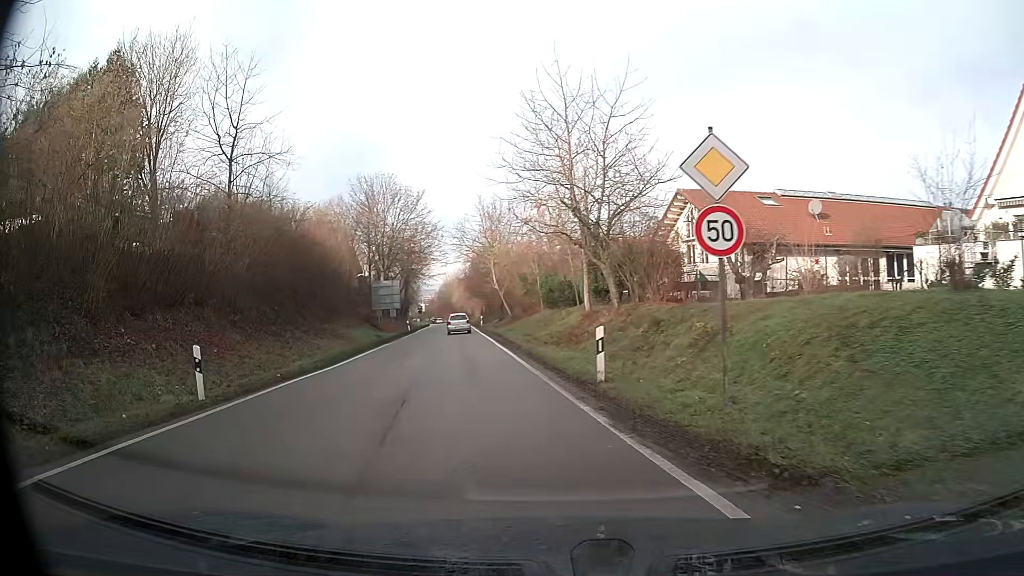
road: tertiary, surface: asphalt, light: Day
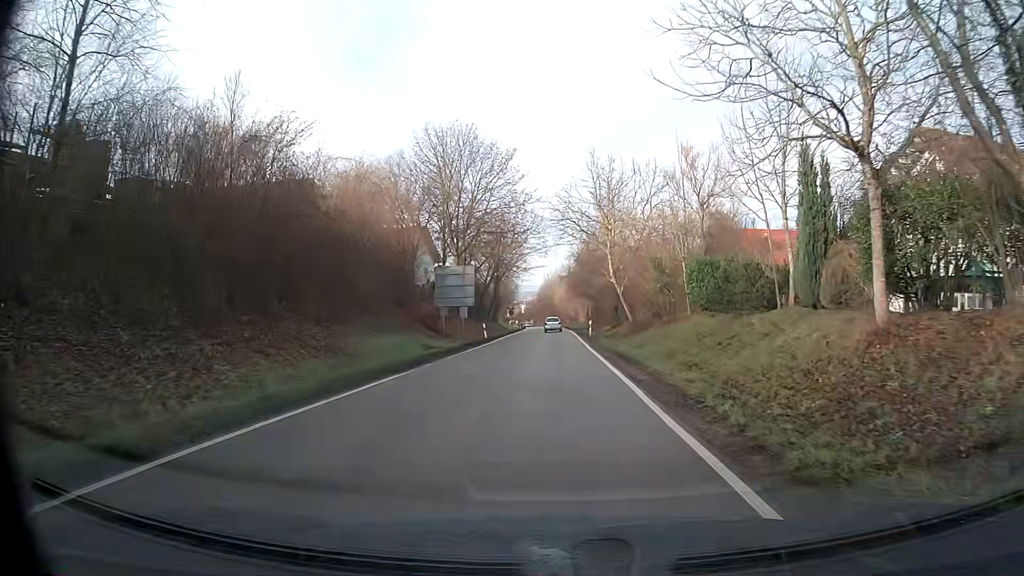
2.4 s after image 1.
(-1.6, +18.8) m; -6°
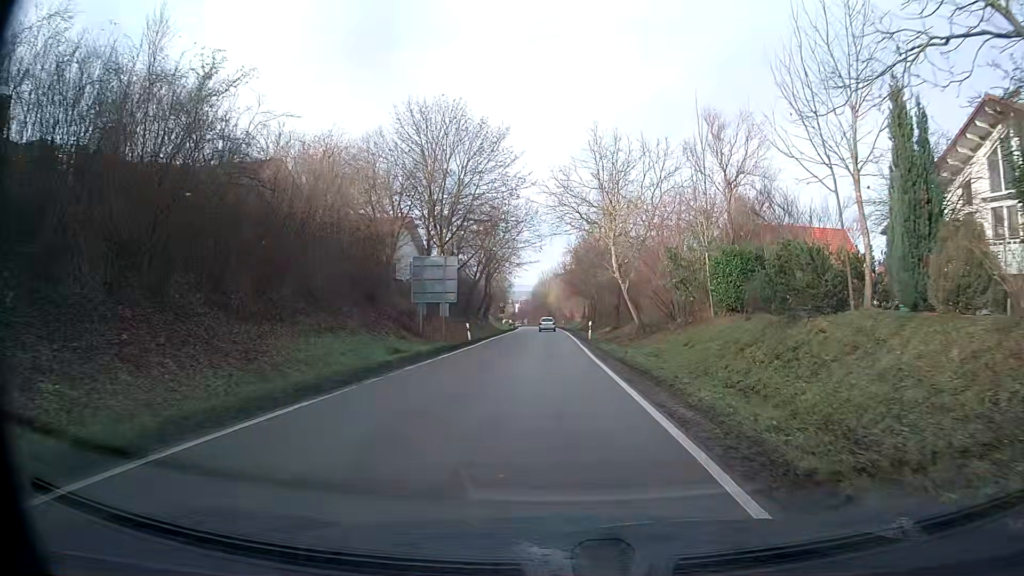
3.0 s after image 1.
(0.0, +5.8) m; 0°
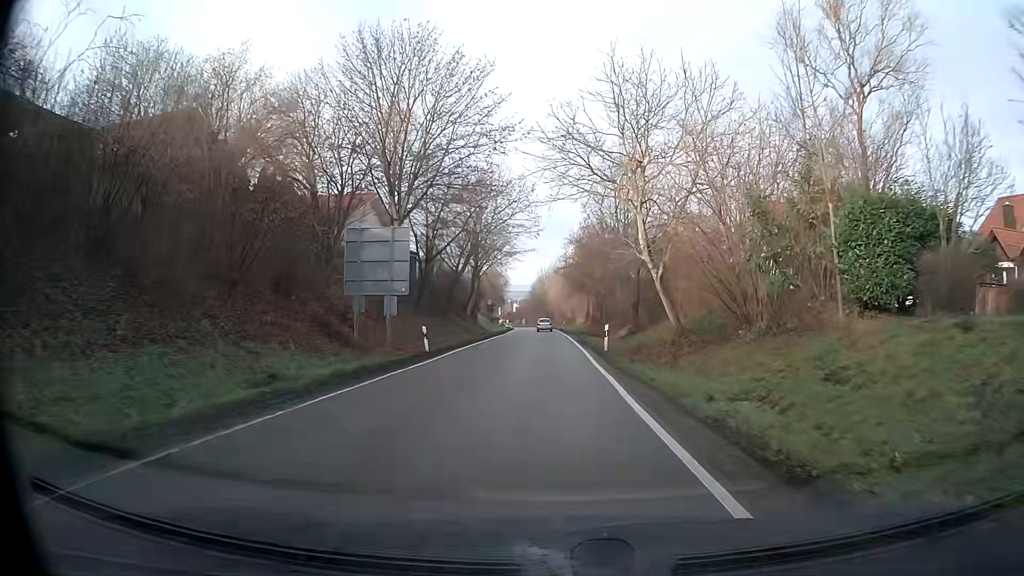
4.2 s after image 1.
(+0.1, +12.3) m; 0°
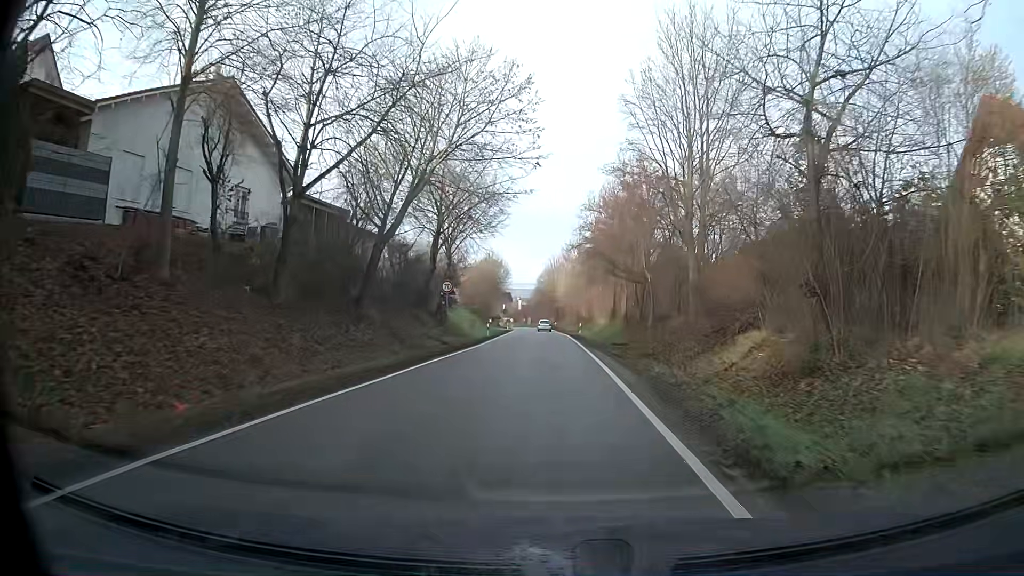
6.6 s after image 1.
(-0.2, +26.7) m; -2°
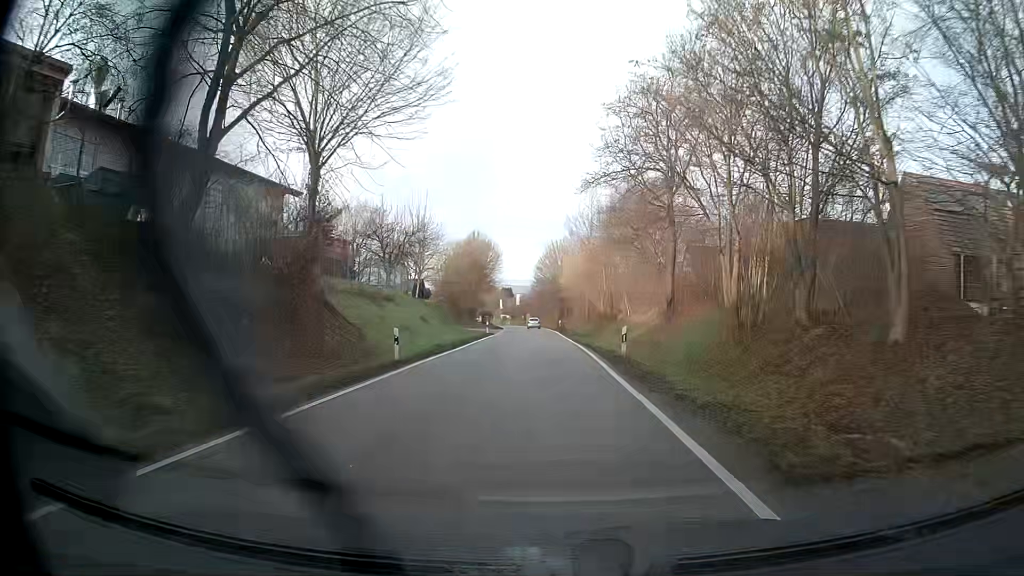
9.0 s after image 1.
(+0.1, +28.7) m; 0°
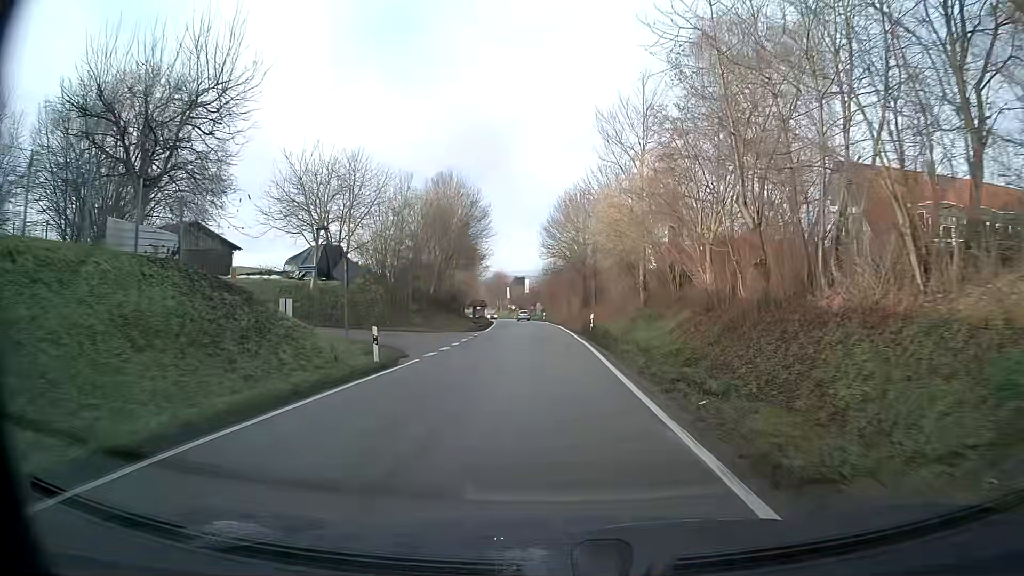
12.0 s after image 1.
(-0.4, +37.9) m; -1°
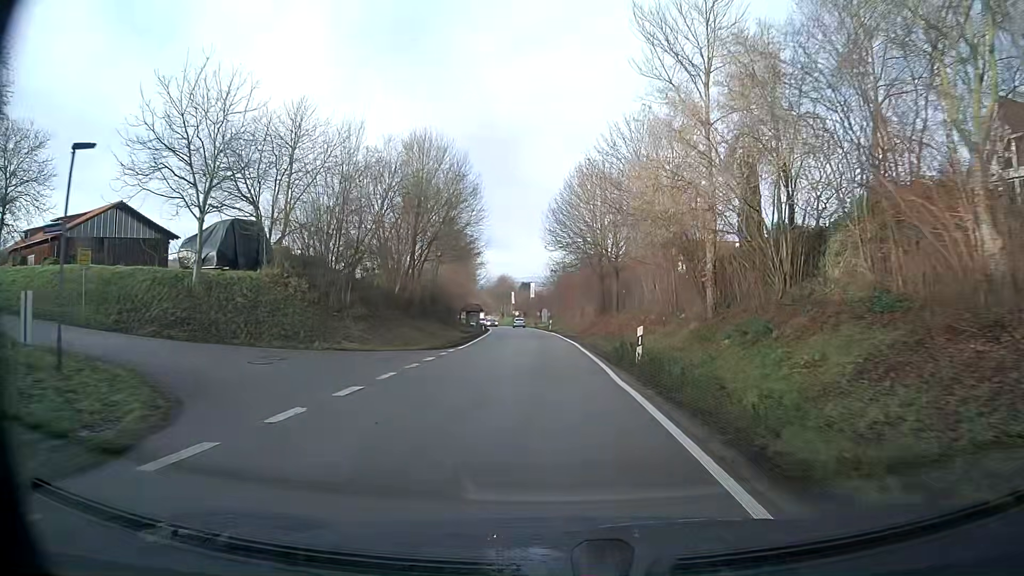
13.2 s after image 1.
(-0.1, +15.3) m; -1°
(0, +10) (0, +20) (0, +30) (-1, +40) (-1, +50) (-2, +60) (-2, +70) (-3, +80) (-4, +90) (-5, +100) m
